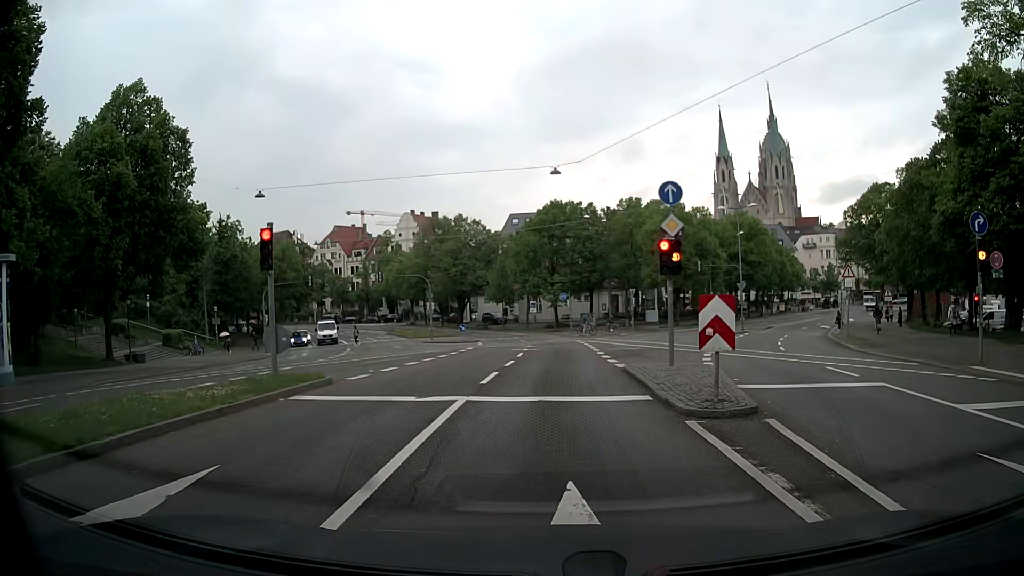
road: secondary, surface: asphalt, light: Day
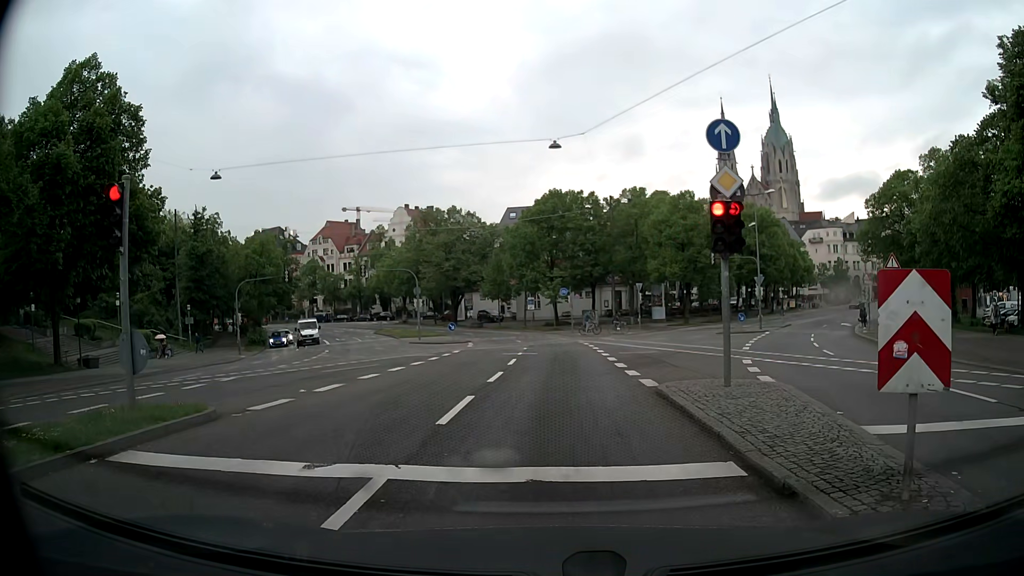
(0.0, +4.9) m; 0°
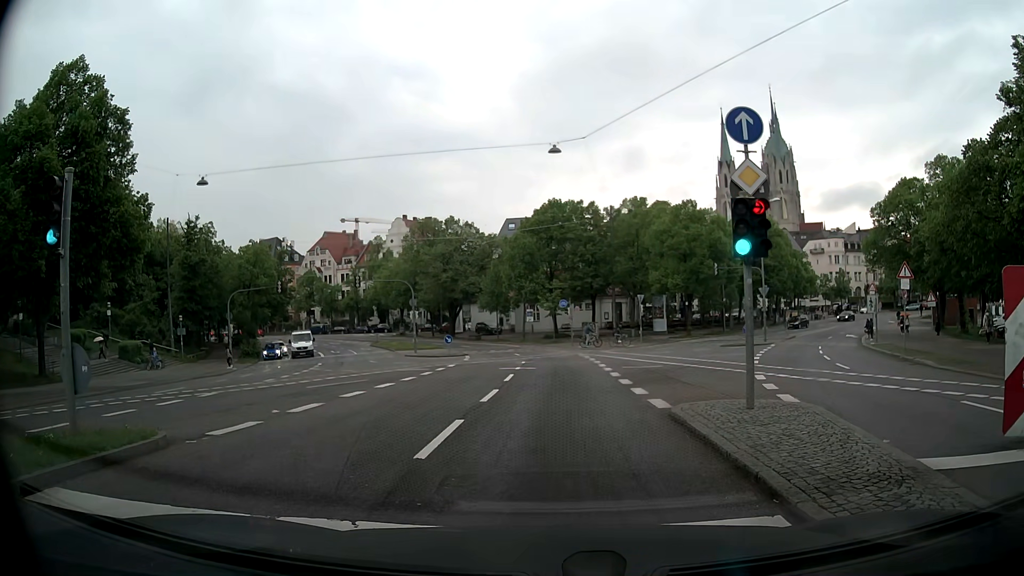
(0.0, +1.4) m; -1°
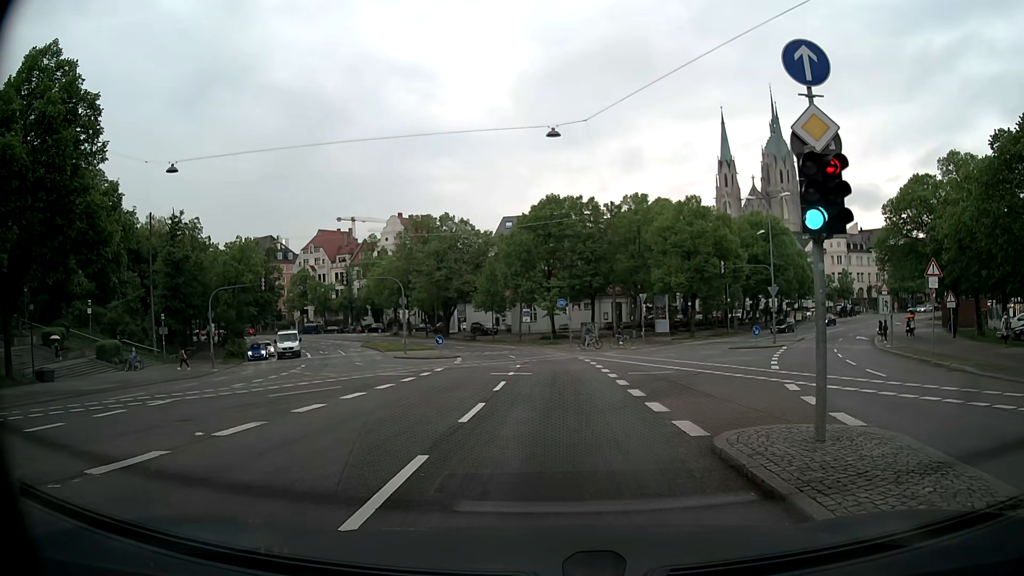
(0.0, +3.0) m; +2°
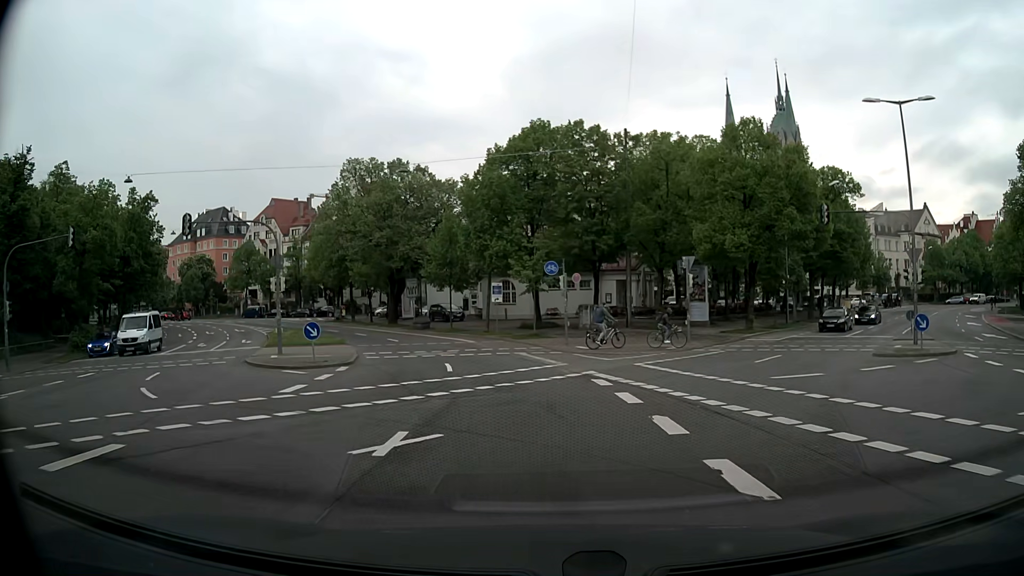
(-0.3, +22.1) m; 0°
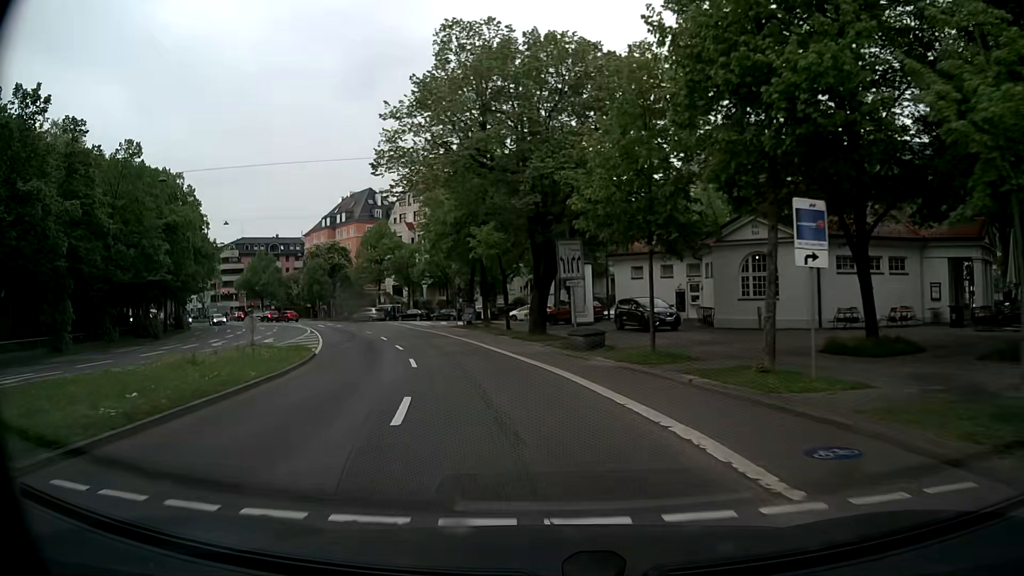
(-3.6, +30.1) m; -17°
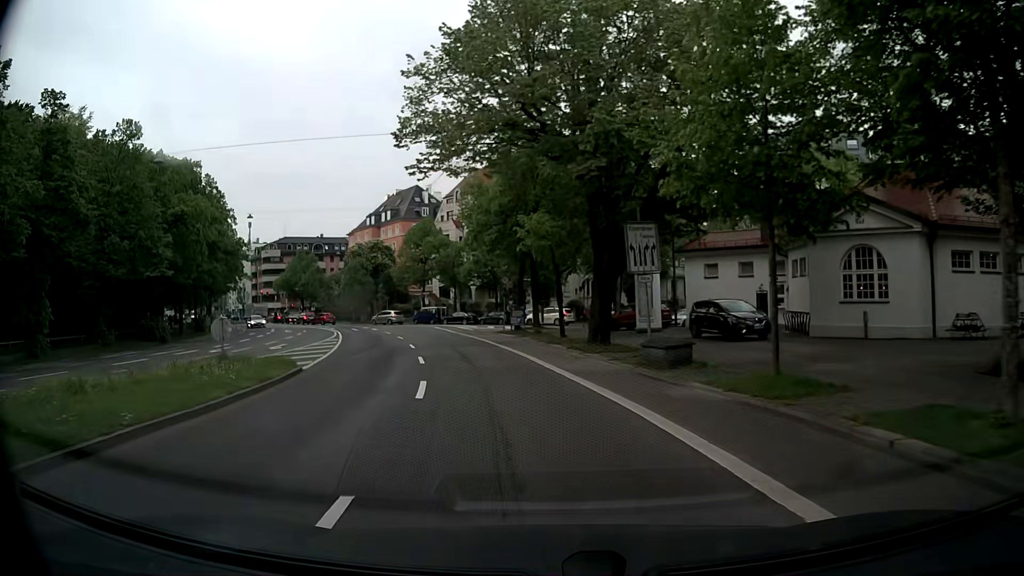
(-0.3, +6.0) m; -5°
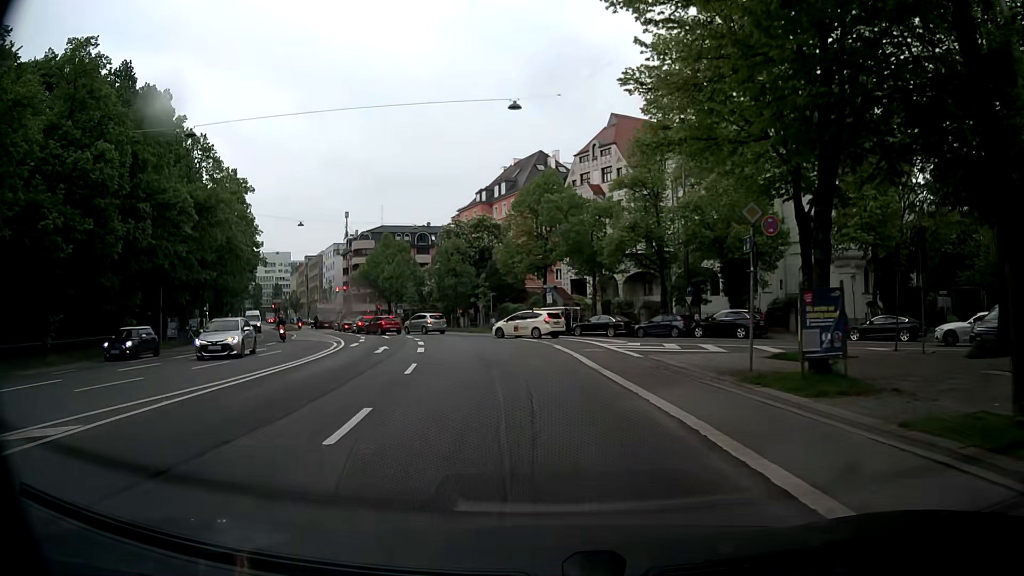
(-3.9, +30.3) m; -12°
(0, +10) (-1, +20) (-2, +30) (-3, +40) (-5, +50) (-9, +59) (-13, +68) (-17, +77) (-21, +86) (-25, +95) m
